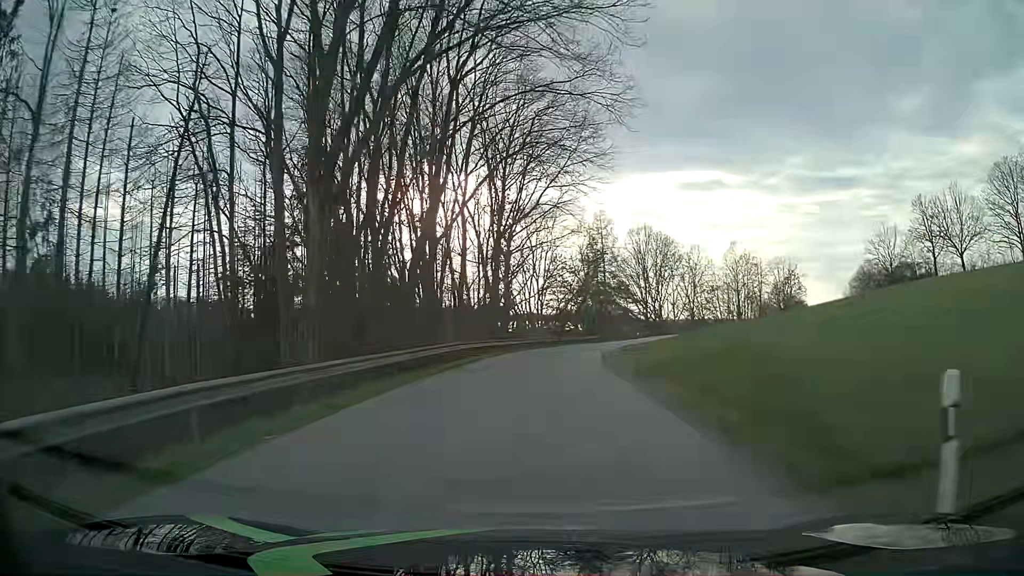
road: residential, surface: asphalt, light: Day
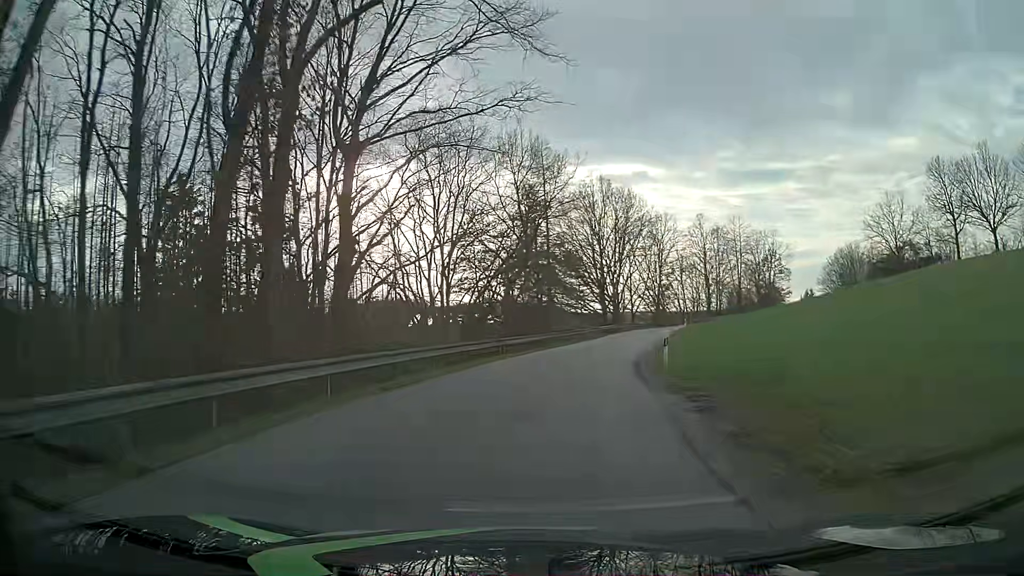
(+1.3, +30.9) m; +7°
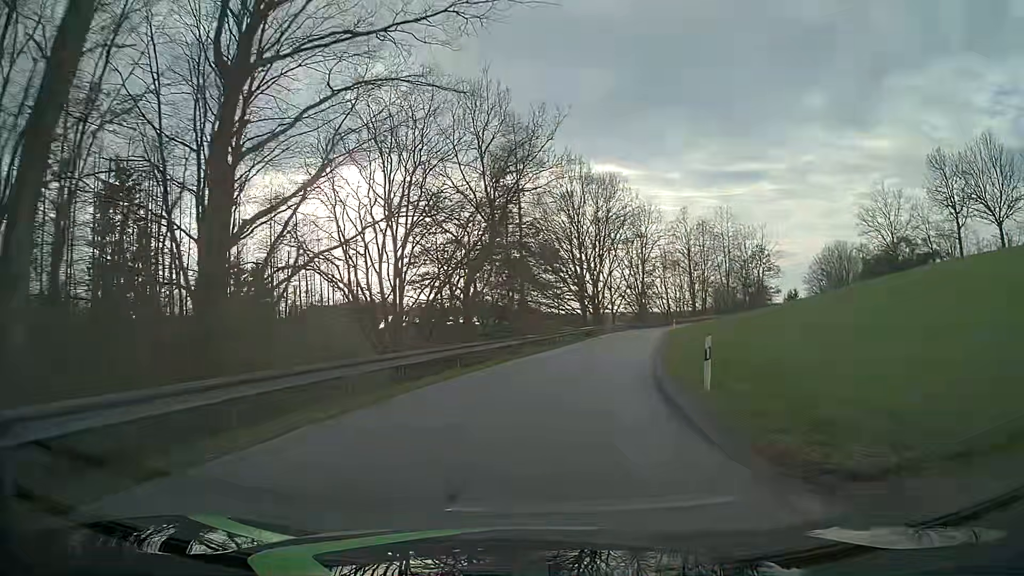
(+0.1, +7.8) m; +1°
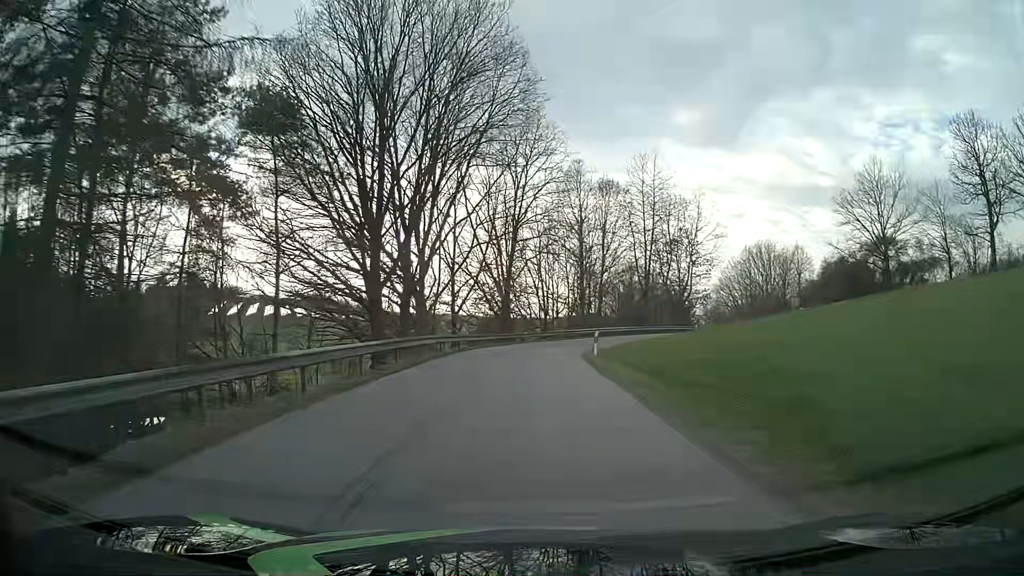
(+4.9, +38.8) m; +13°
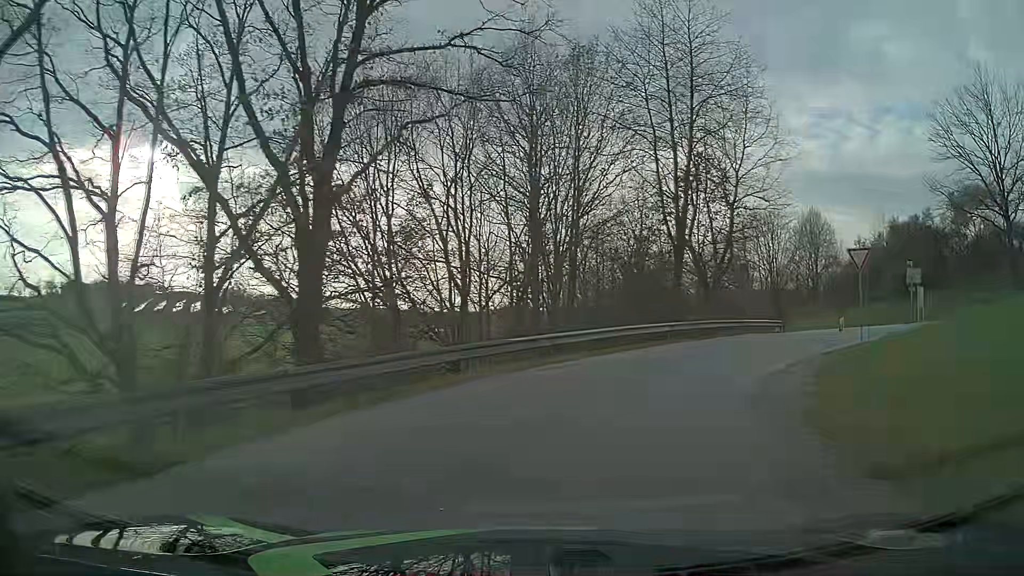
(+0.7, +33.0) m; +5°
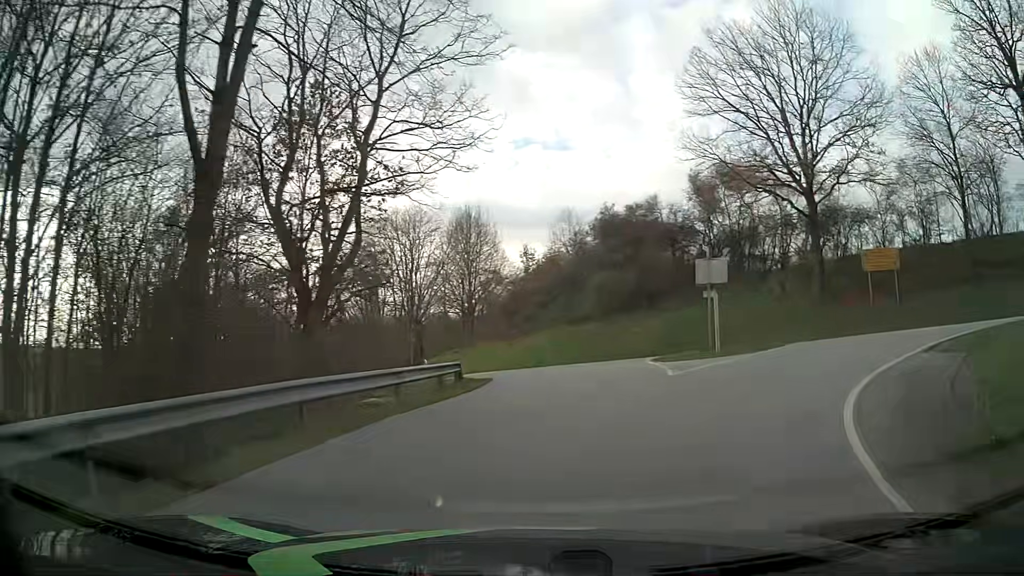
(+4.8, +18.8) m; +32°
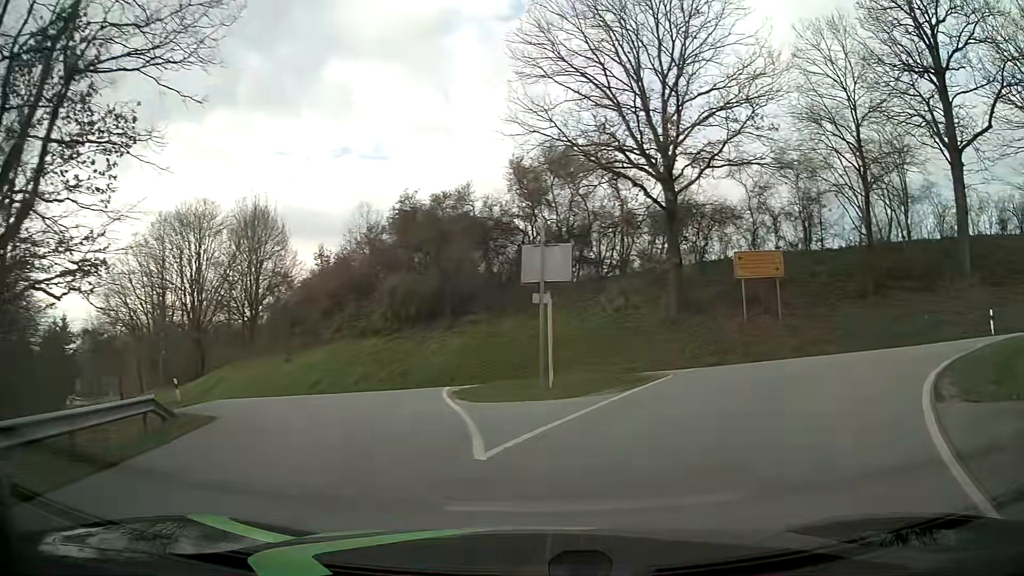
(+1.0, +7.8) m; +16°
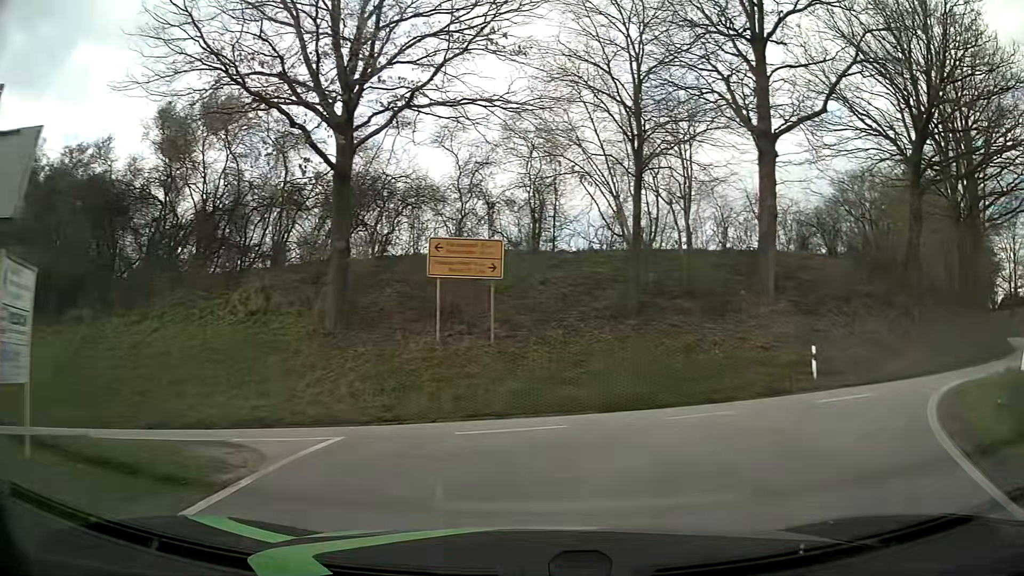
(+2.1, +9.3) m; +26°
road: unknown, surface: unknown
(+3, +9) (+10, +16) (+19, +21) (+28, +26) (+35, +32) (+42, +39) (+48, +47) (+53, +56) (+57, +65) (+59, +75) m
